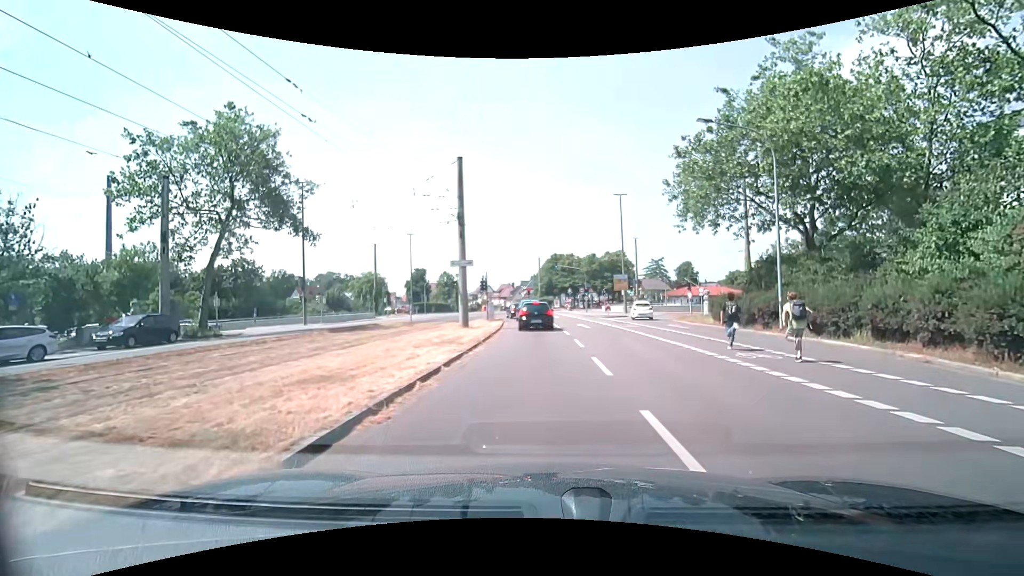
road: tertiary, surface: asphalt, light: Day
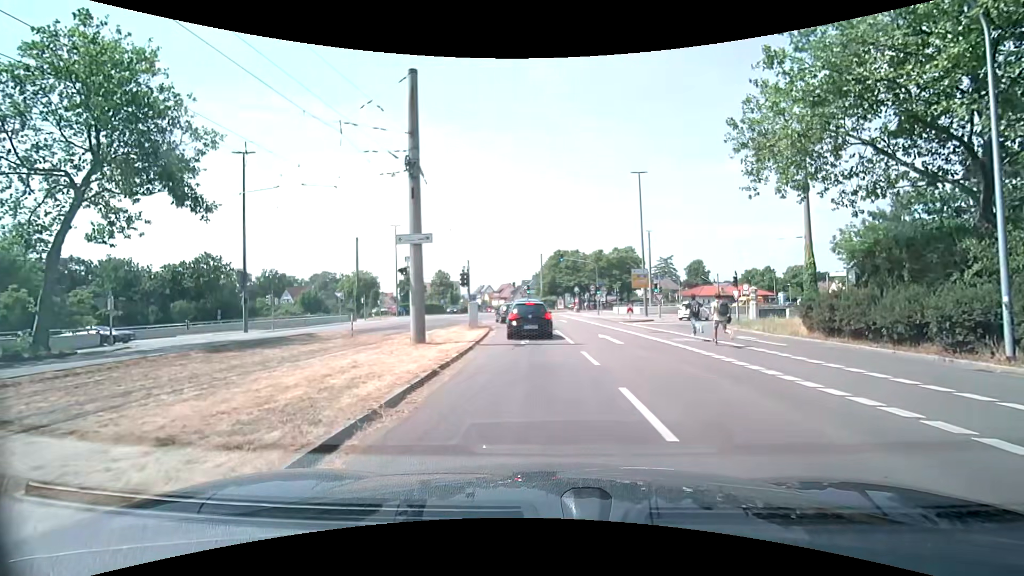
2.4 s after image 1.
(-0.1, +10.3) m; 0°
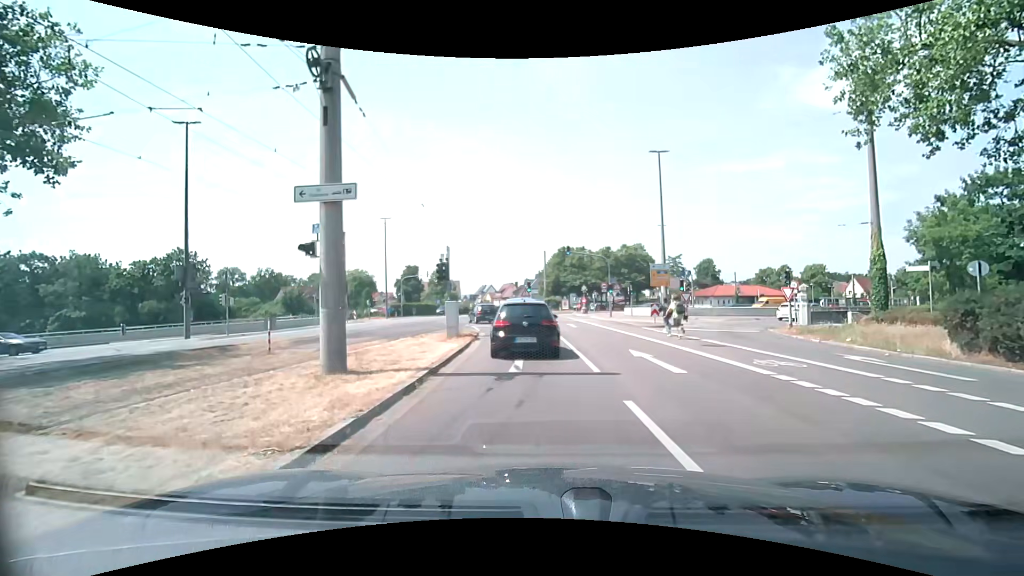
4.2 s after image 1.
(-0.1, +6.9) m; 0°
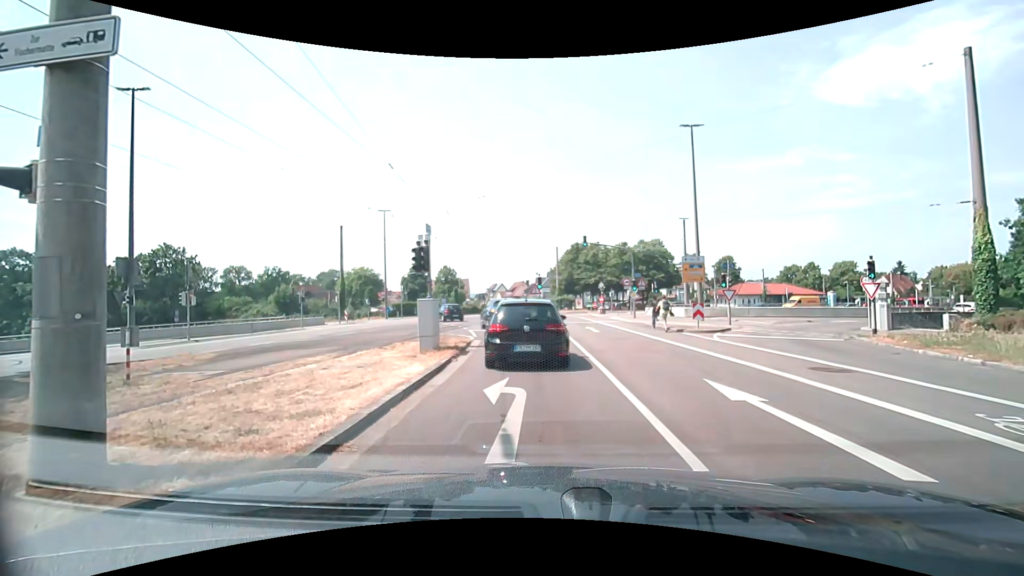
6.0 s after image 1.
(-0.1, +5.7) m; -1°
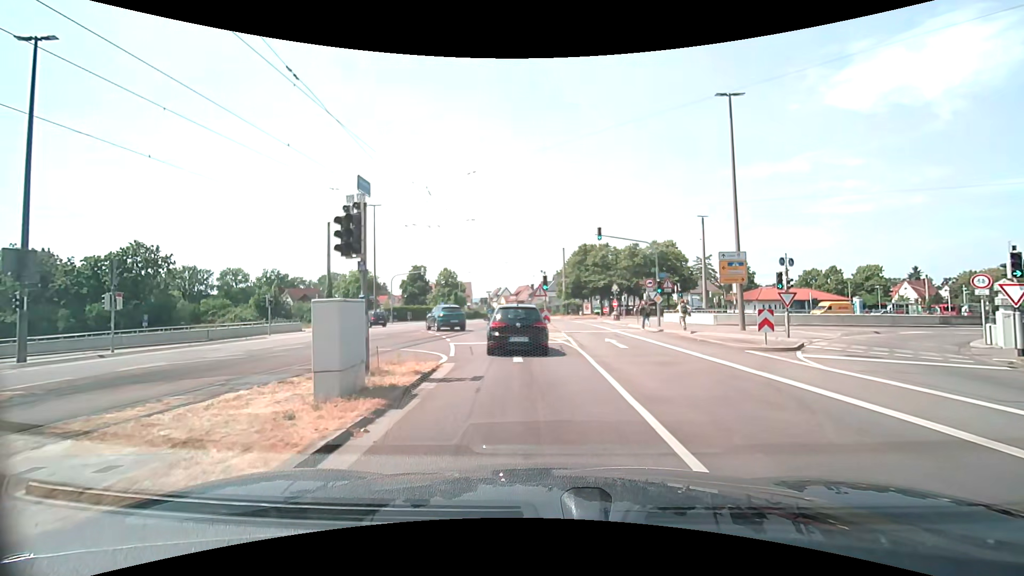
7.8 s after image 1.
(-0.1, +6.6) m; -2°
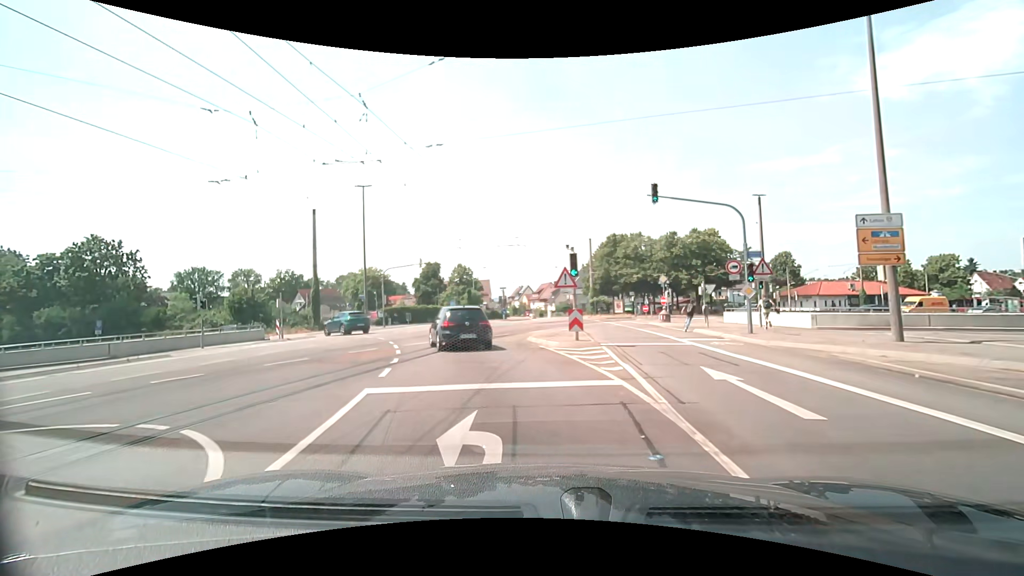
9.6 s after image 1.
(+0.1, +11.0) m; -2°
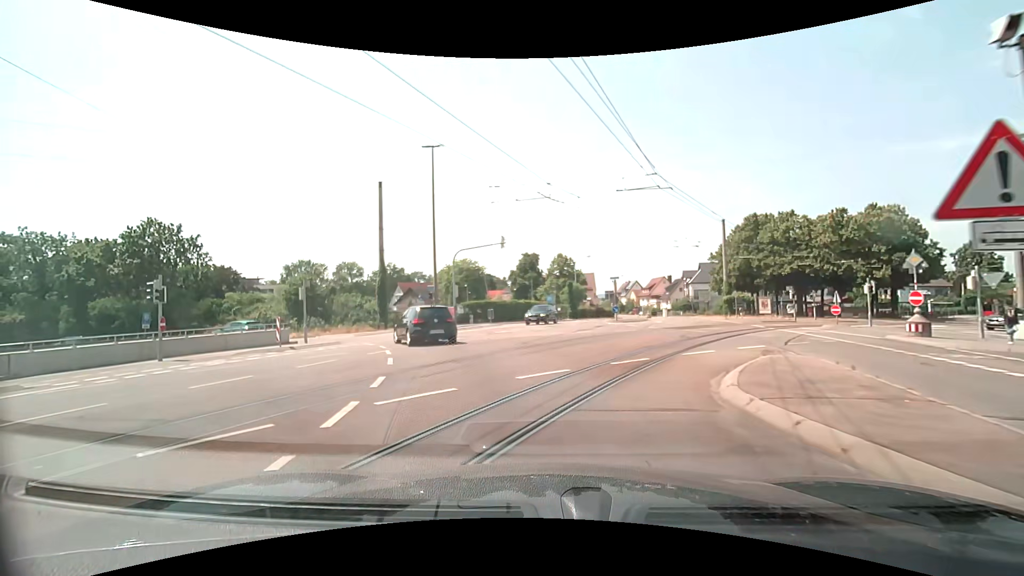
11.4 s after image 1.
(-1.3, +13.0) m; -11°
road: tertiary_link
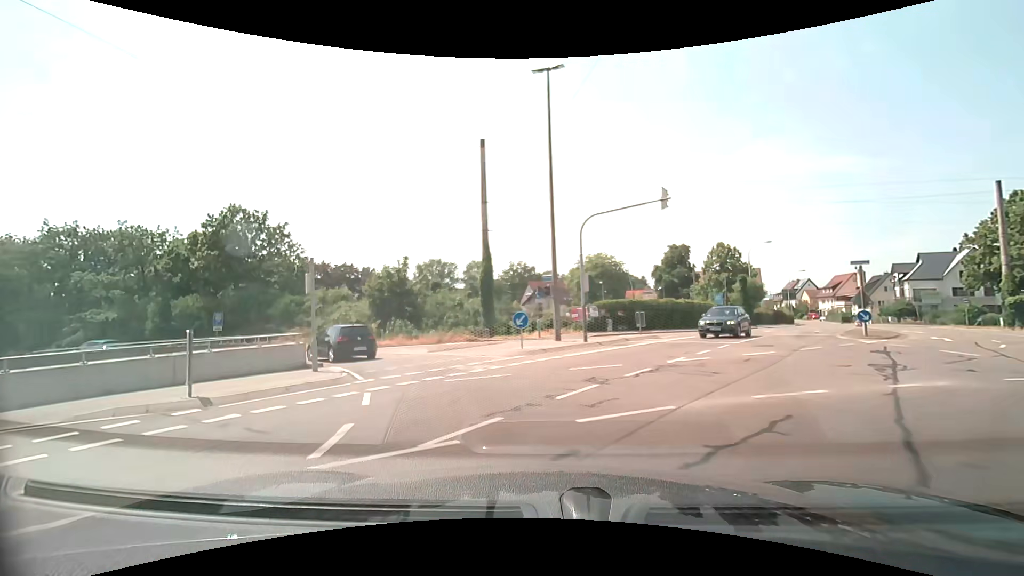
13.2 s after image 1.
(-1.7, +13.3) m; -16°
(-1, +10) (-5, +19) (-12, +26) (-21, +31) (-31, +34) (-40, +37) (-50, +39) (-60, +42) (-69, +44) (-79, +47) m
